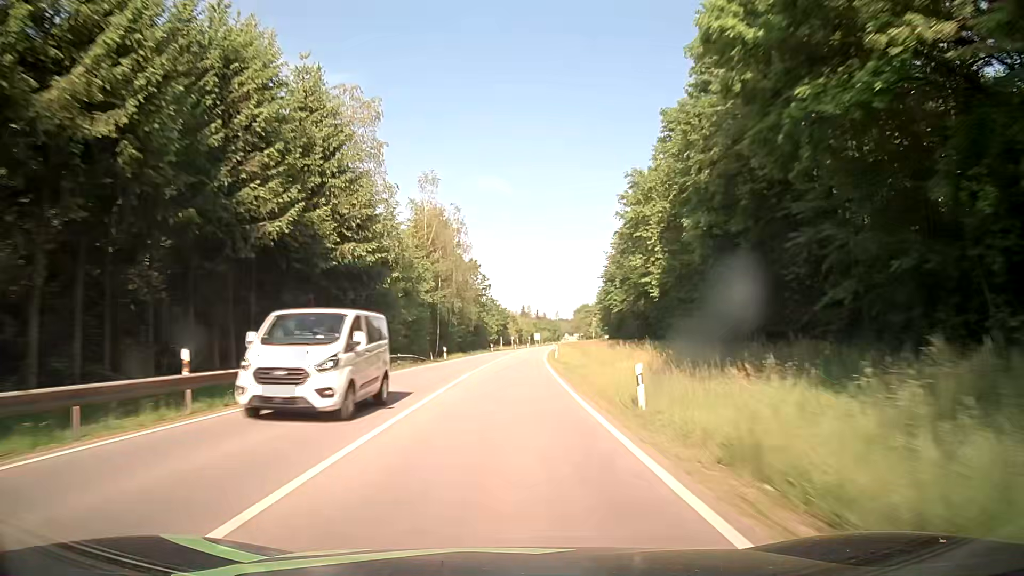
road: secondary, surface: asphalt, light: Day
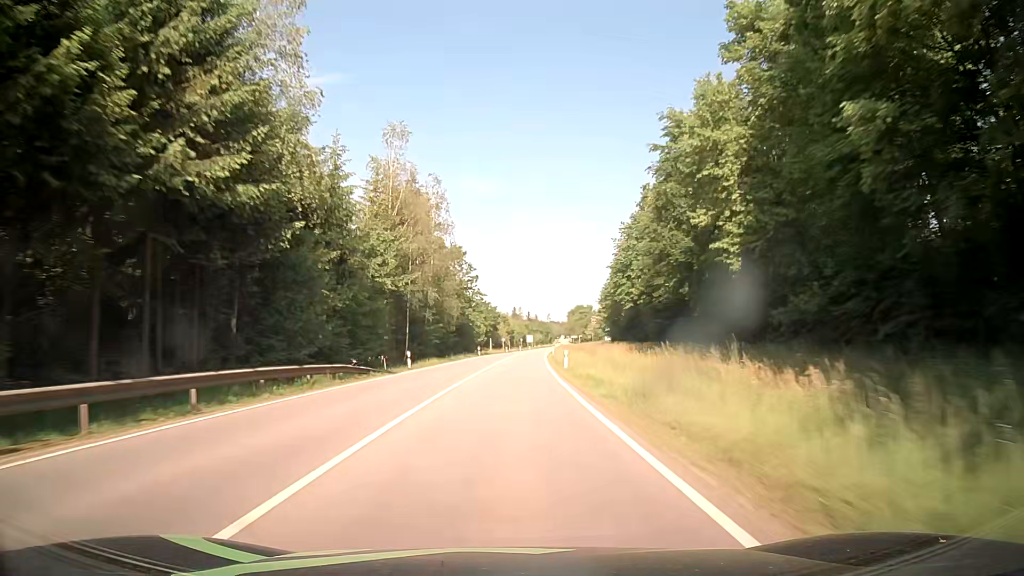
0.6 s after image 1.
(+0.1, +15.8) m; +1°
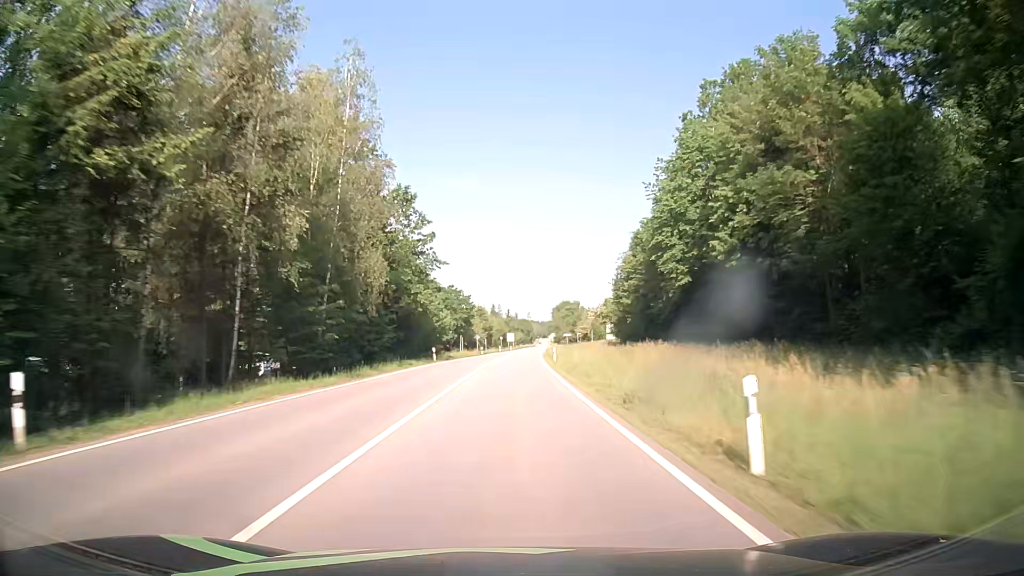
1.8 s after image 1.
(+0.5, +31.7) m; +2°
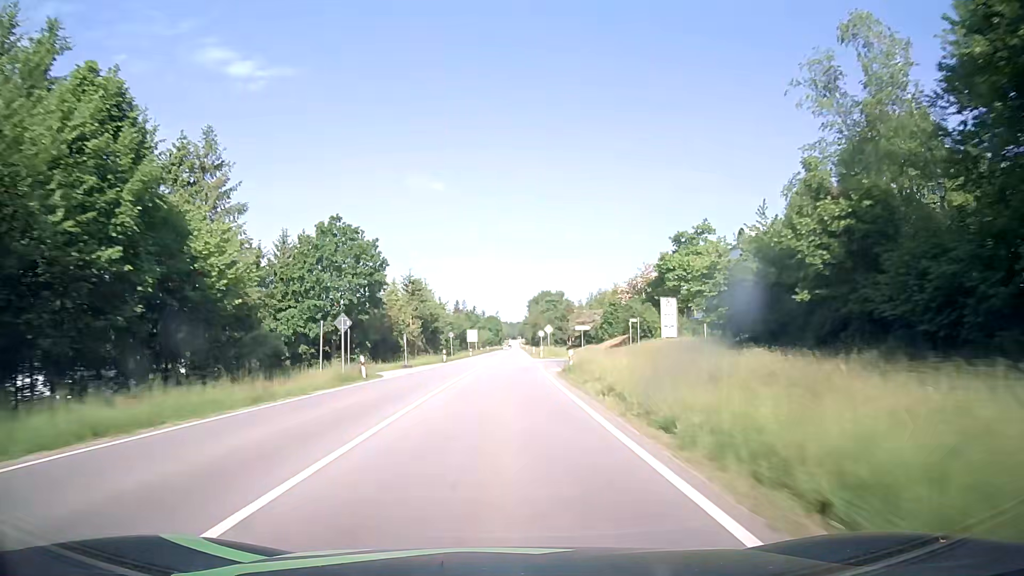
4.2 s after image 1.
(+1.8, +63.3) m; +3°
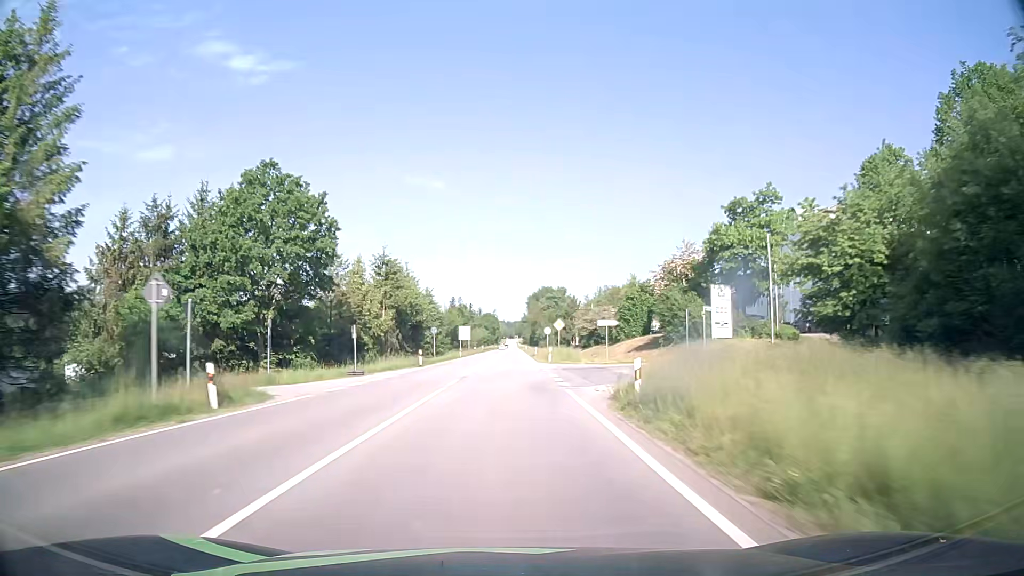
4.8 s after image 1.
(0.0, +15.8) m; 0°
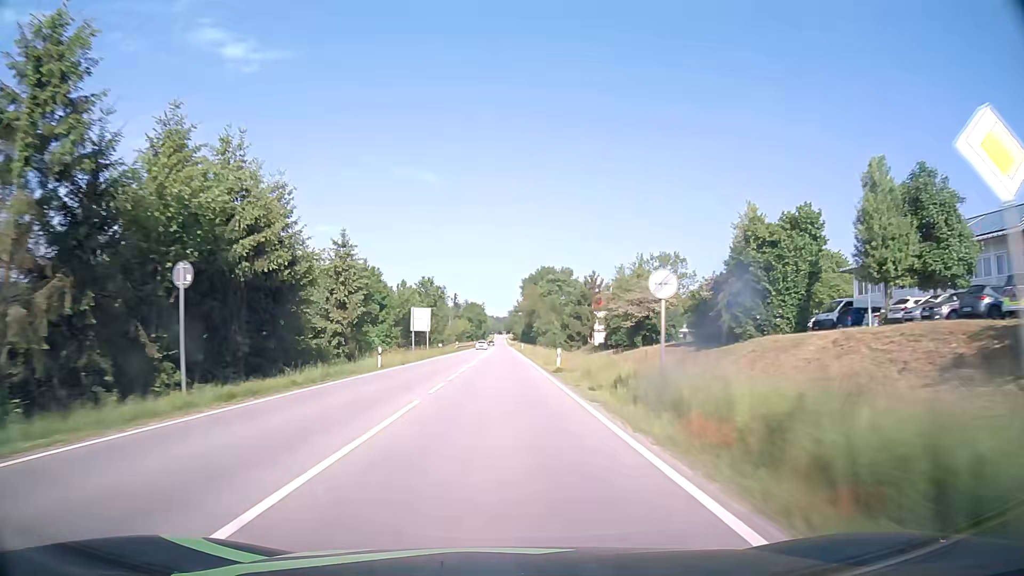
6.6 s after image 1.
(+0.4, +47.5) m; +1°
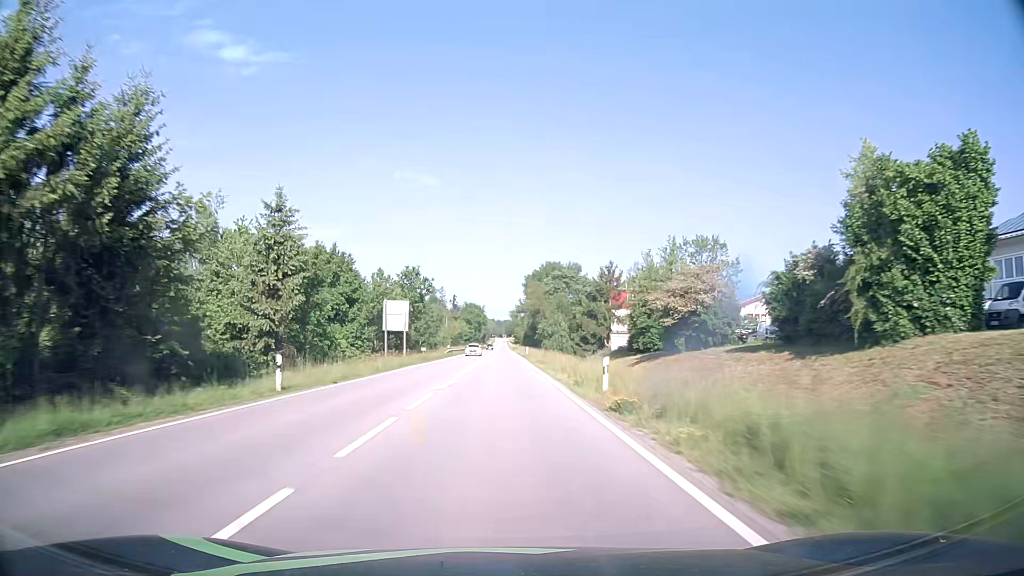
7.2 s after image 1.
(0.0, +15.8) m; 0°
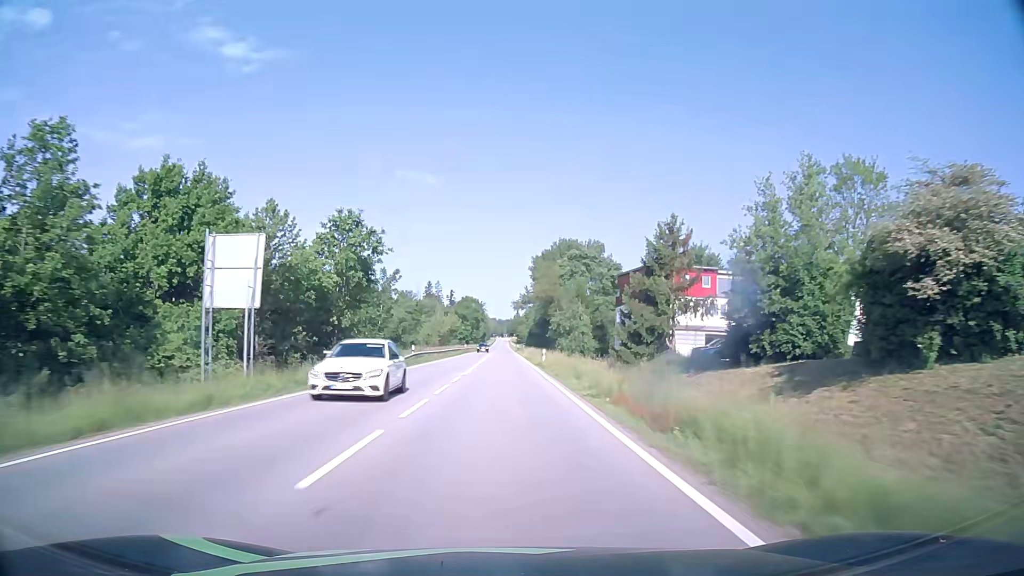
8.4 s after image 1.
(0.0, +31.6) m; 0°
(0, +10) (0, +20) (0, +30) (0, +40) (0, +50) (0, +60) (0, +70) (0, +80) (0, +90) (0, +100) m
